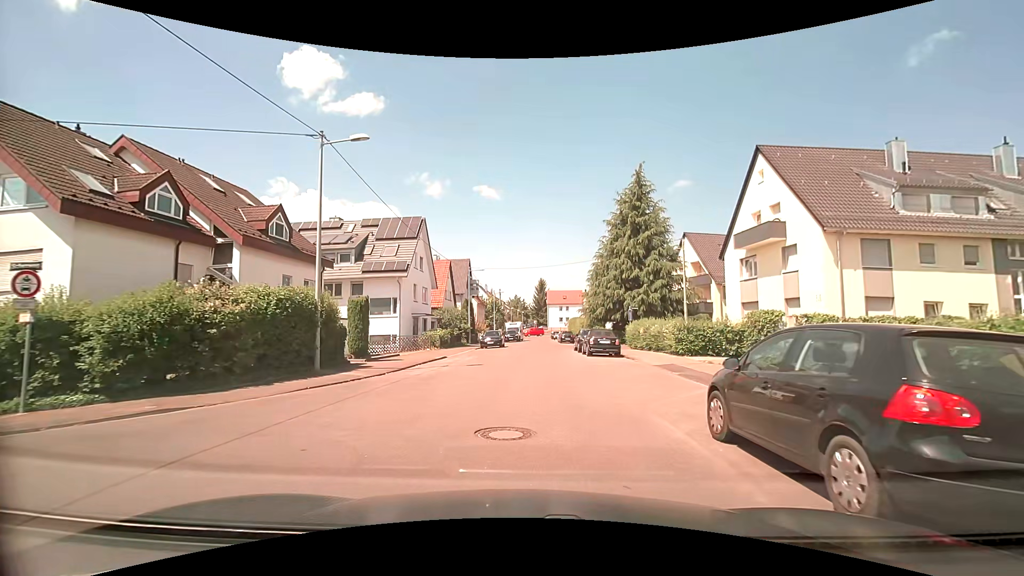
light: Day
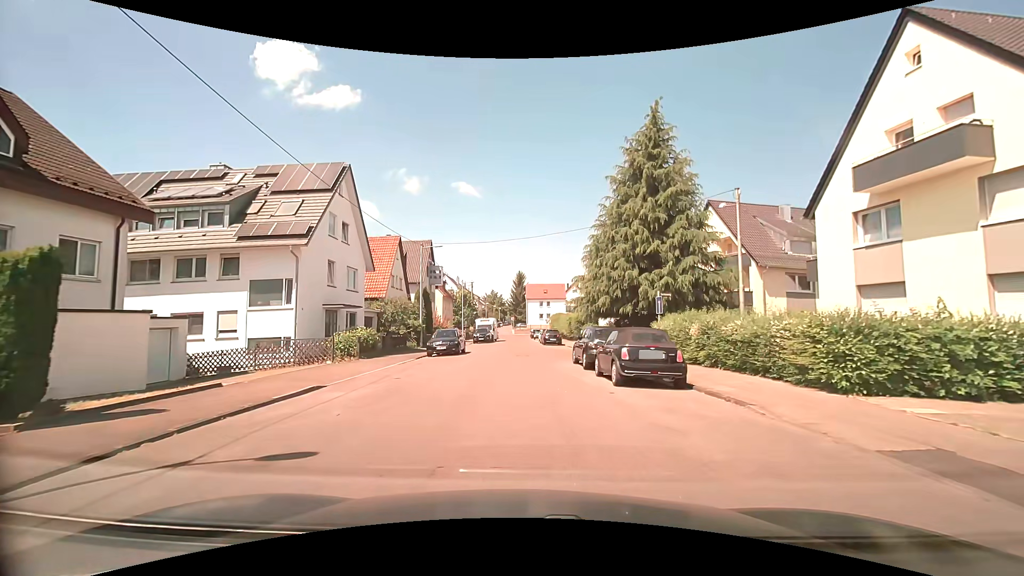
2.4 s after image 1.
(+0.7, +13.5) m; +4°
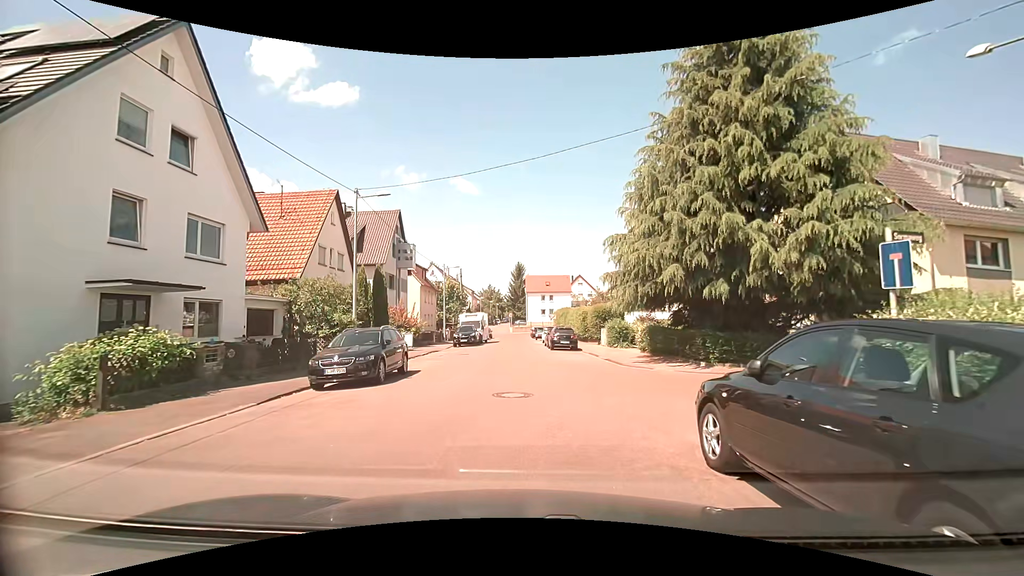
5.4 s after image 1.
(+0.1, +14.3) m; +1°
(0, +10) (0, +20) (-1, +30) (-2, +40) (-2, +50) (-2, +60) (-2, +70) (-2, +80) (-8, +86) (-18, +84) m
